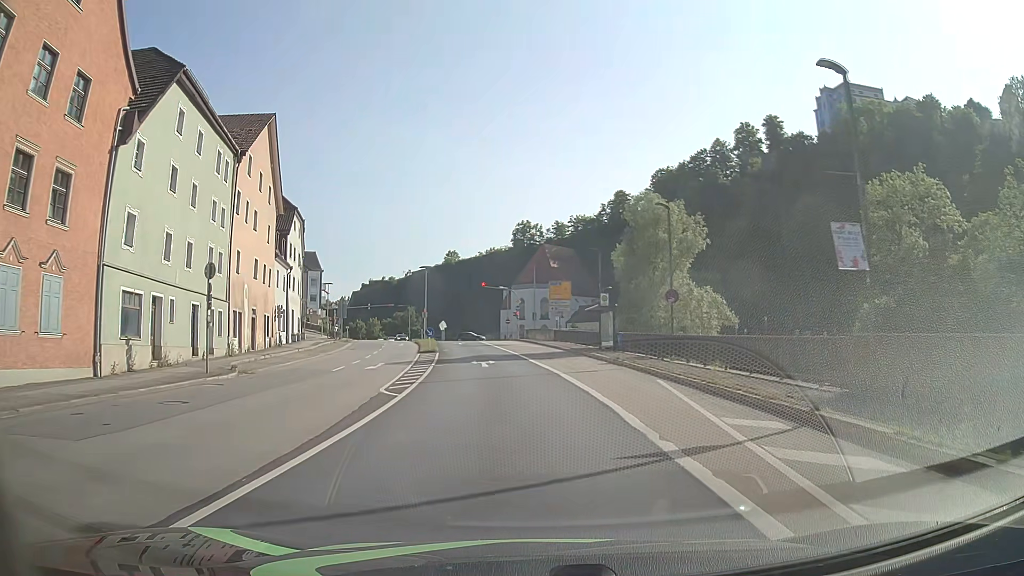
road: primary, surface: asphalt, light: Day
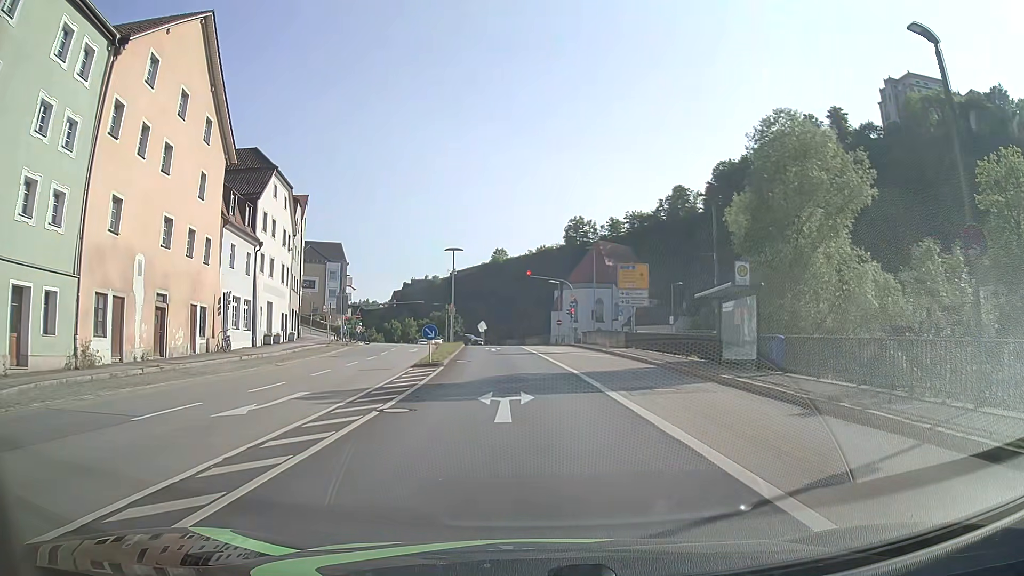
(-0.6, +16.8) m; -5°
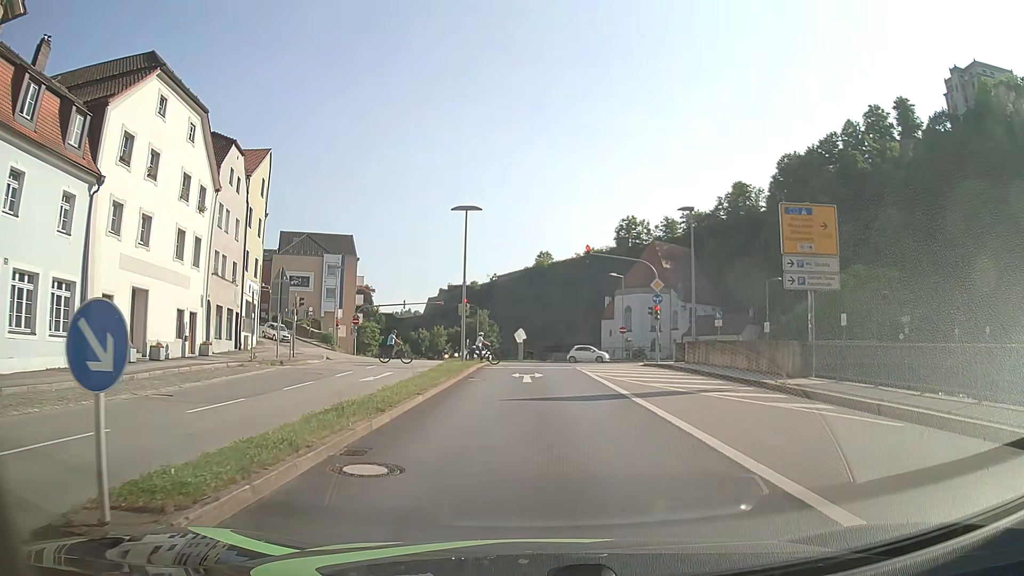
(-0.7, +21.7) m; -3°
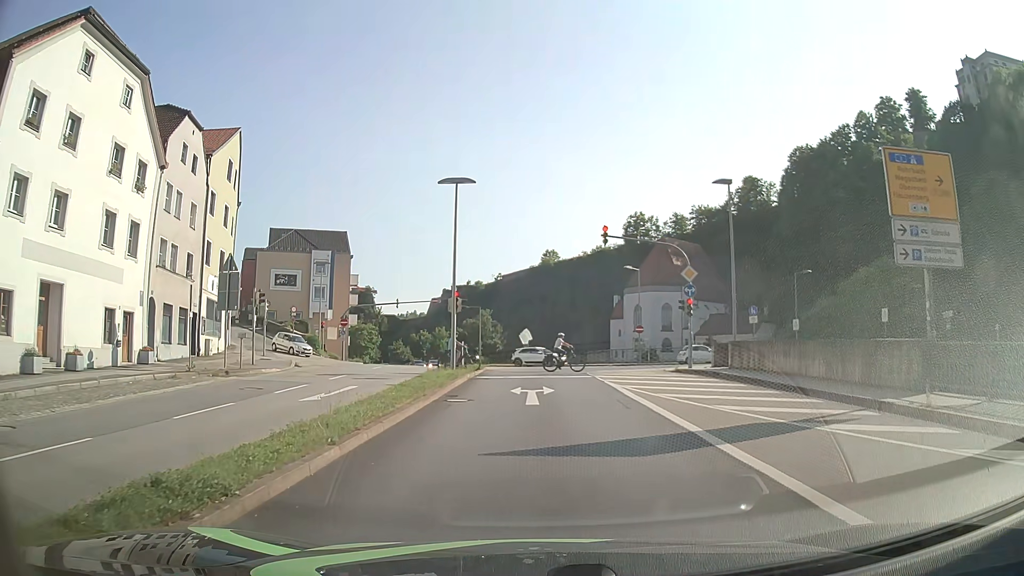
(-0.1, +6.4) m; 0°
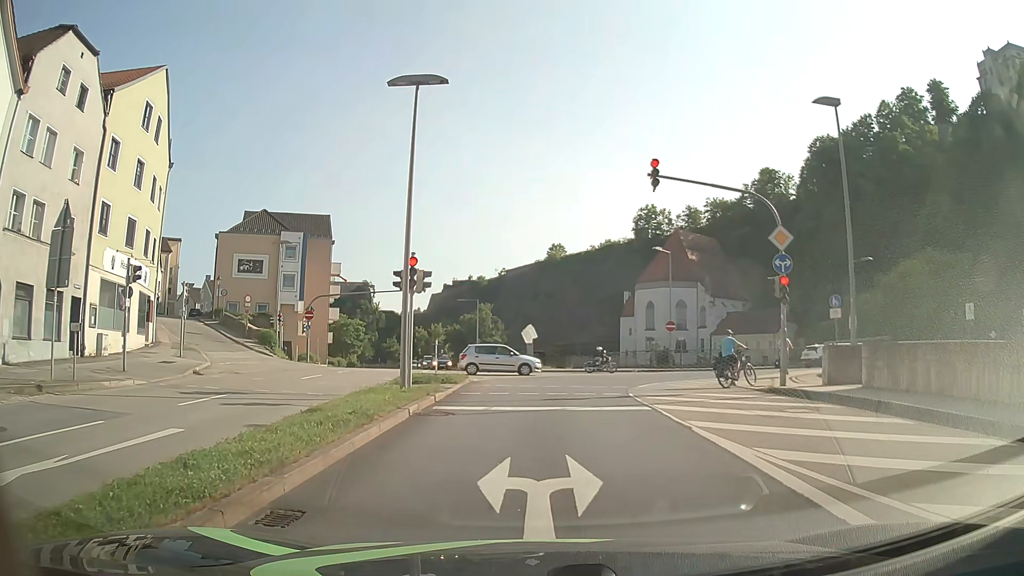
(-0.2, +11.0) m; -2°
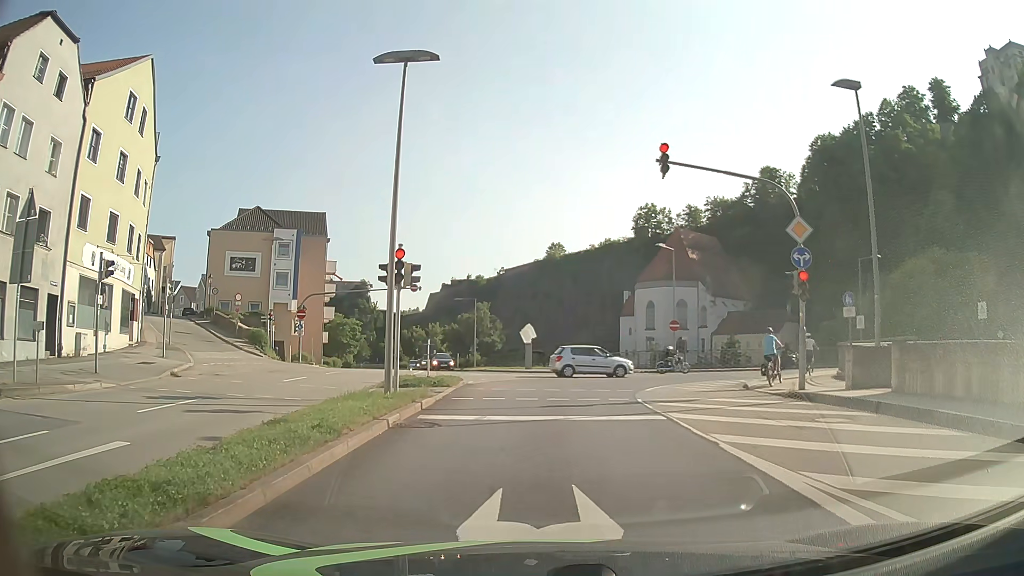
(0.0, +1.5) m; 0°
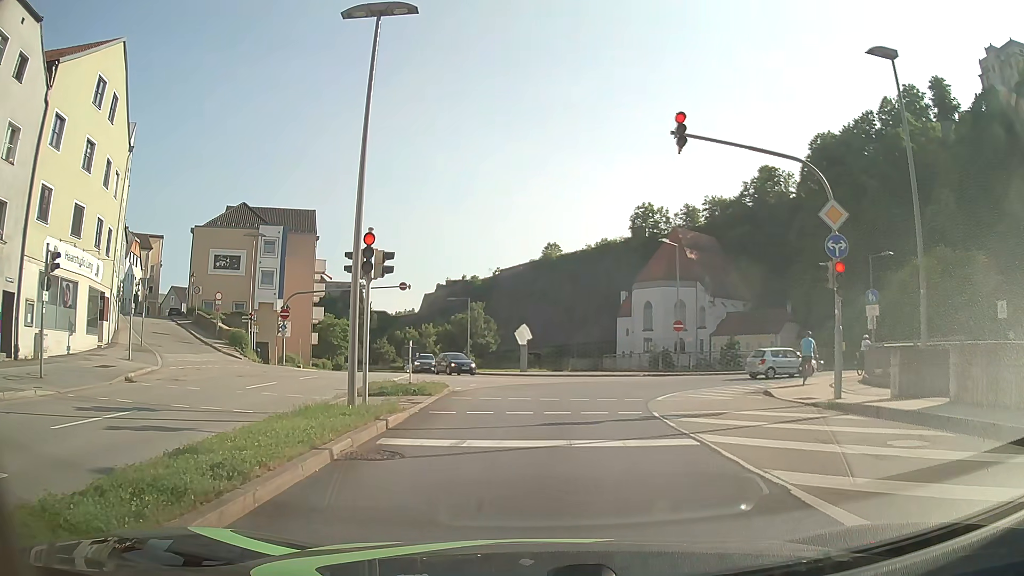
(+0.1, +2.5) m; +2°
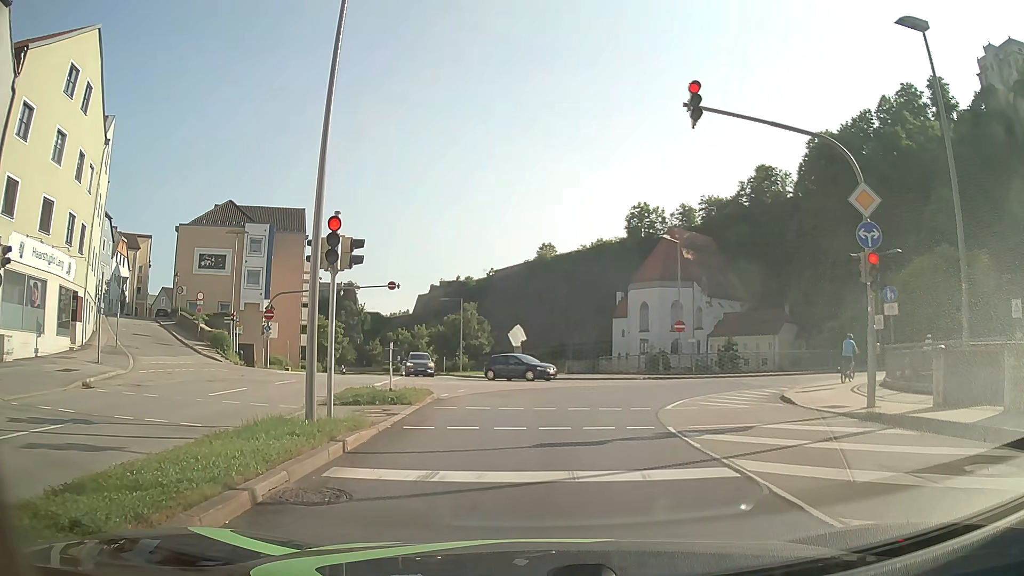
(0.0, +1.9) m; -1°
(0, +10) (+2, +20) (+7, +28) (+16, +33) (+26, +36) (+35, +38) (+45, +41) (+55, +43) (+63, +48) (+68, +56) m
